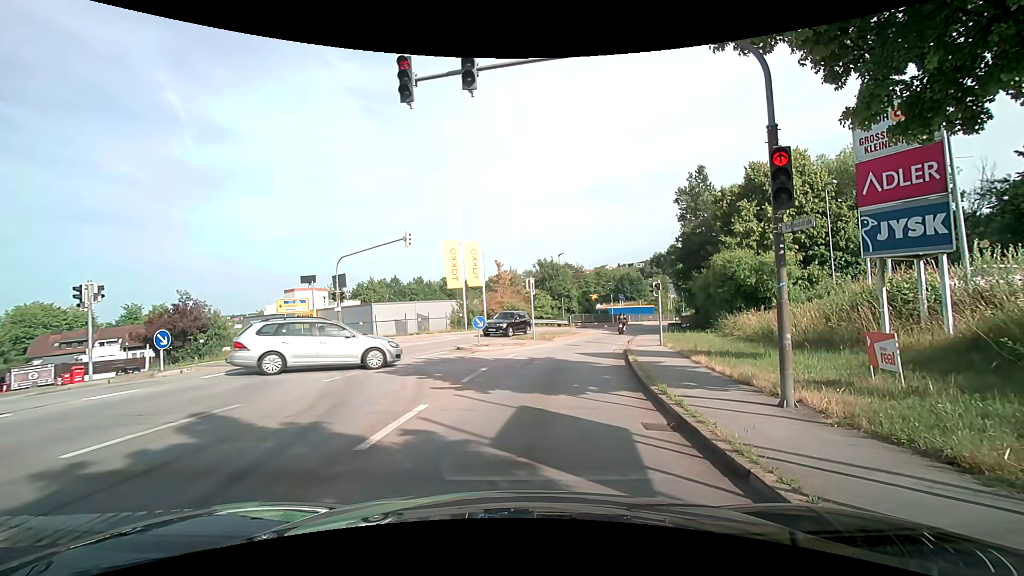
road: tertiary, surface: asphalt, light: Day
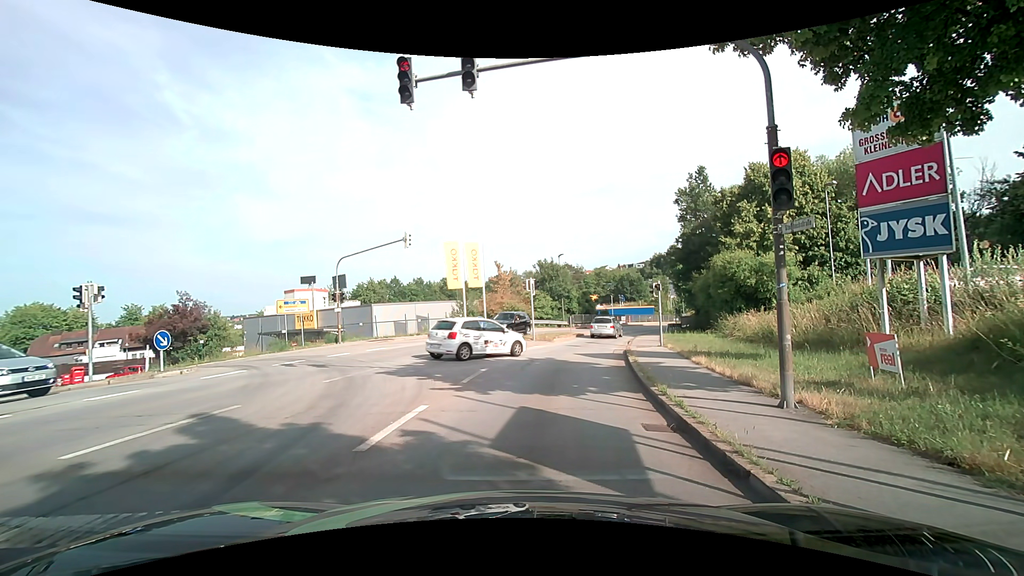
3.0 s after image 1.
(0.0, +0.1) m; 0°
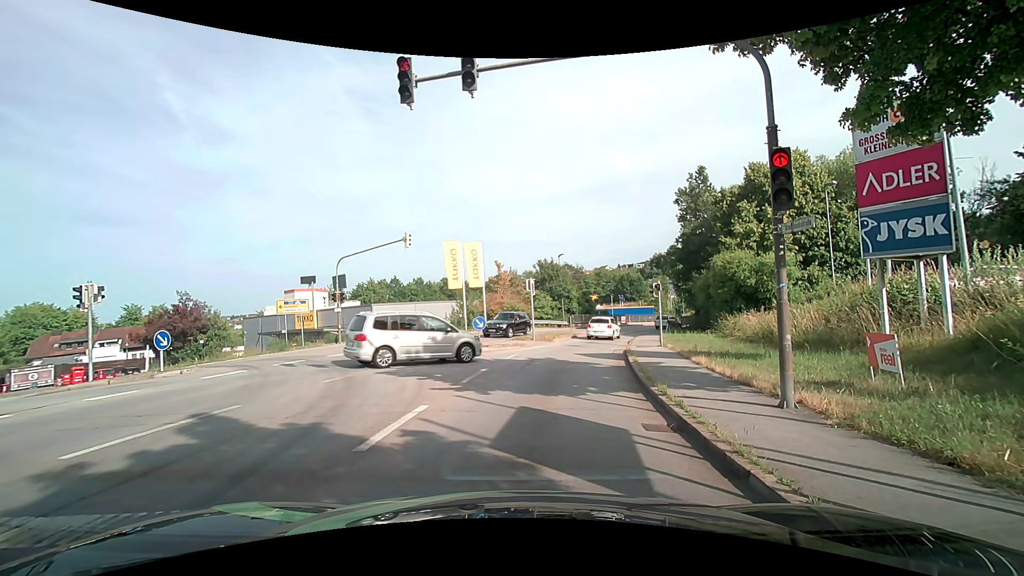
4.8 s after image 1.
(0.0, 0.0) m; 0°
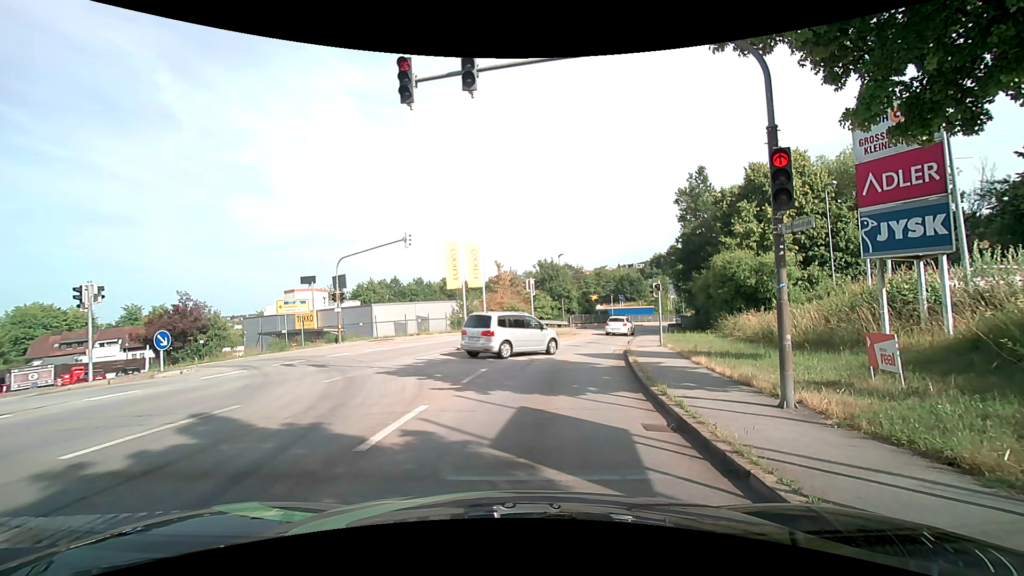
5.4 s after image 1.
(0.0, 0.0) m; 0°
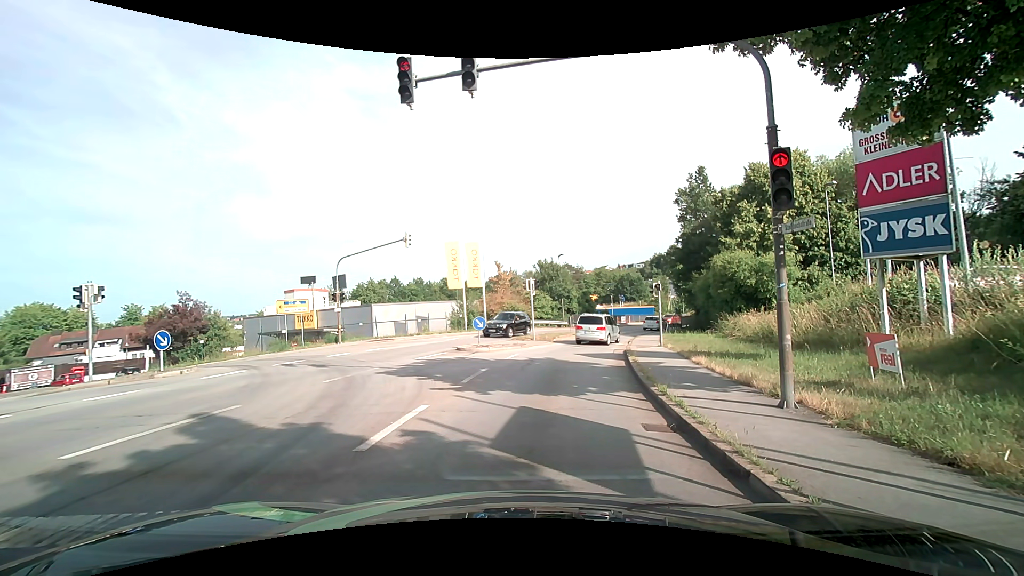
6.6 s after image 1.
(0.0, 0.0) m; 0°
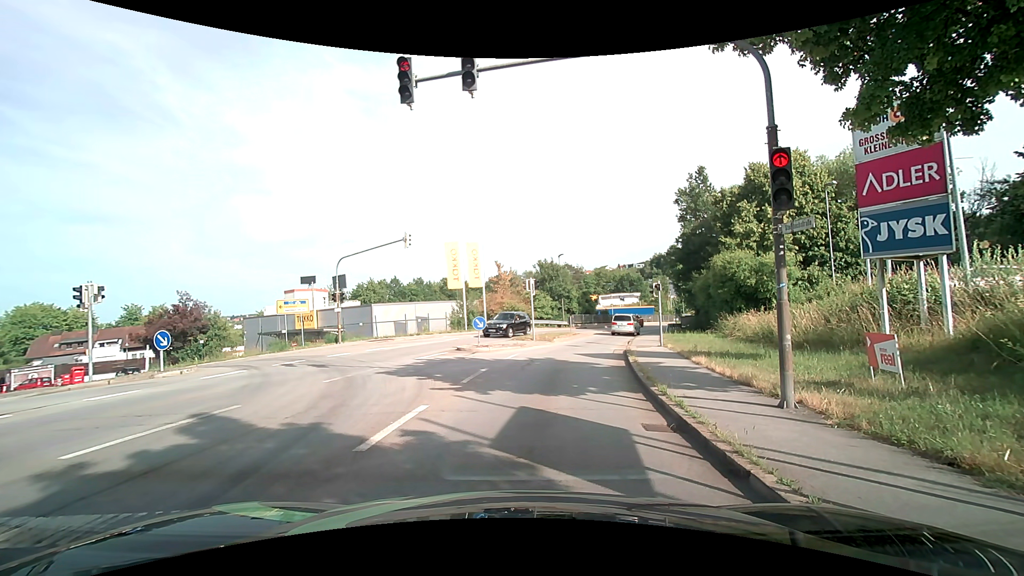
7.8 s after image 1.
(0.0, 0.0) m; 0°
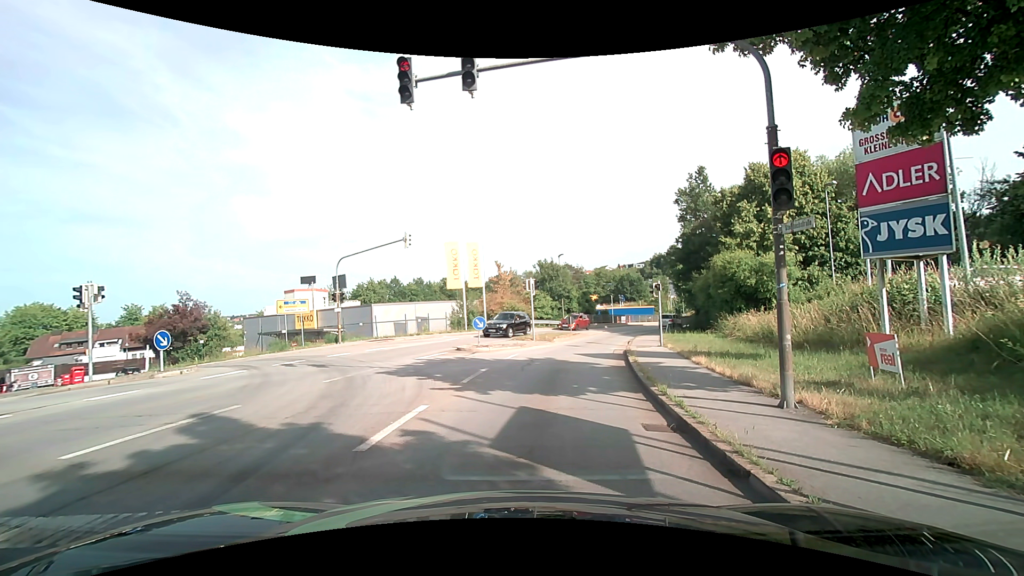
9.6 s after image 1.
(0.0, 0.0) m; 0°
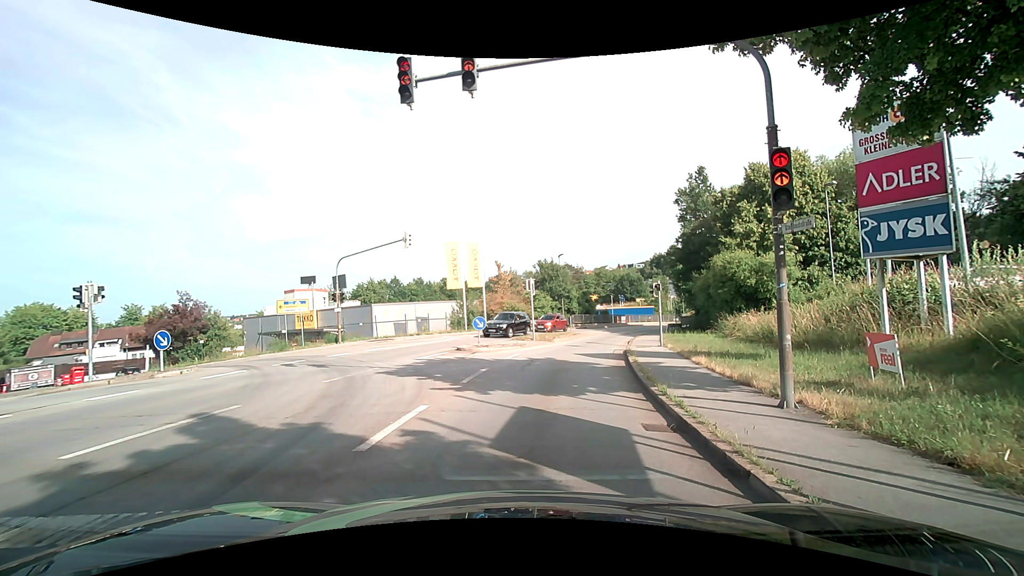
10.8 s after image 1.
(0.0, 0.0) m; 0°
(0, +10) (+1, +20) (+3, +30) (+5, +39) (+9, +49) (+13, +58) (+18, +66) (+24, +75) (+29, +83) (+34, +92) m
